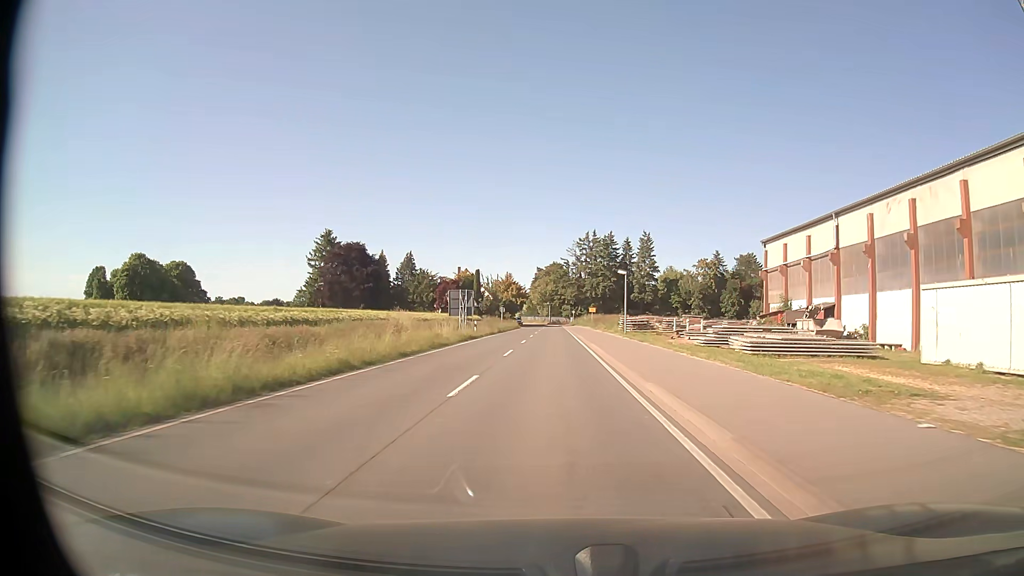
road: secondary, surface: asphalt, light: Day
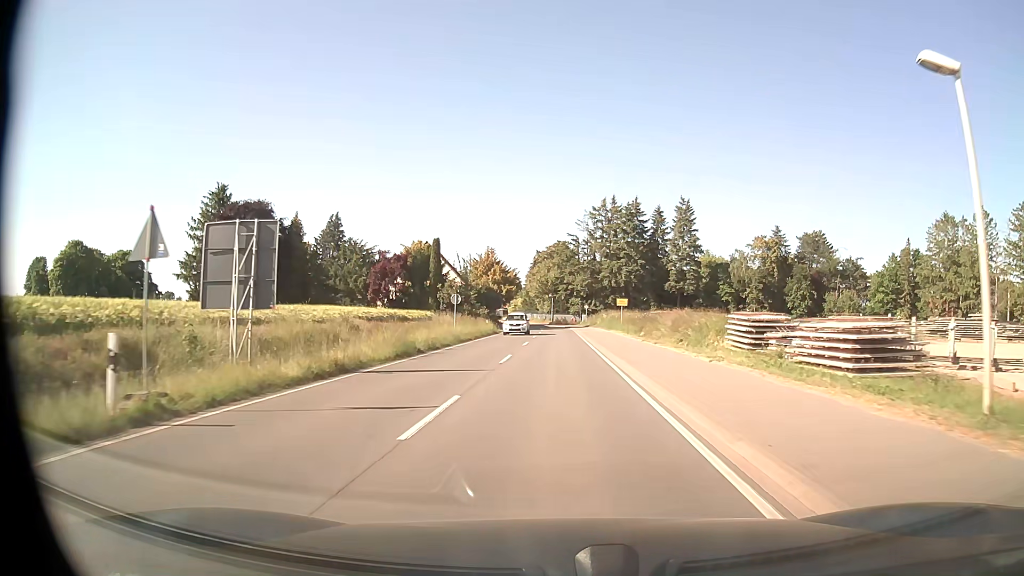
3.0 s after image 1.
(-0.1, +40.6) m; 0°
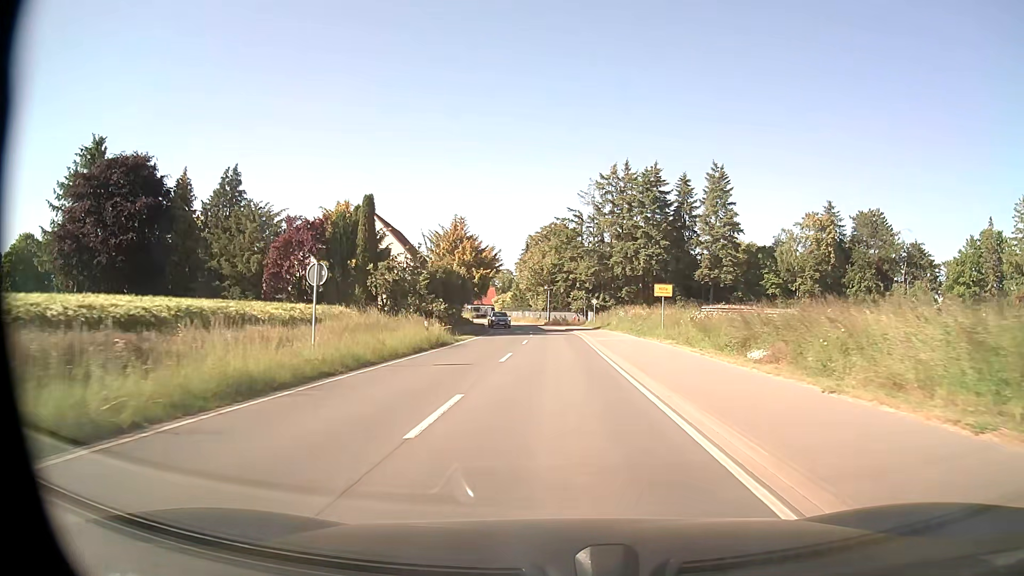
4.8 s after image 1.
(0.0, +24.4) m; 0°
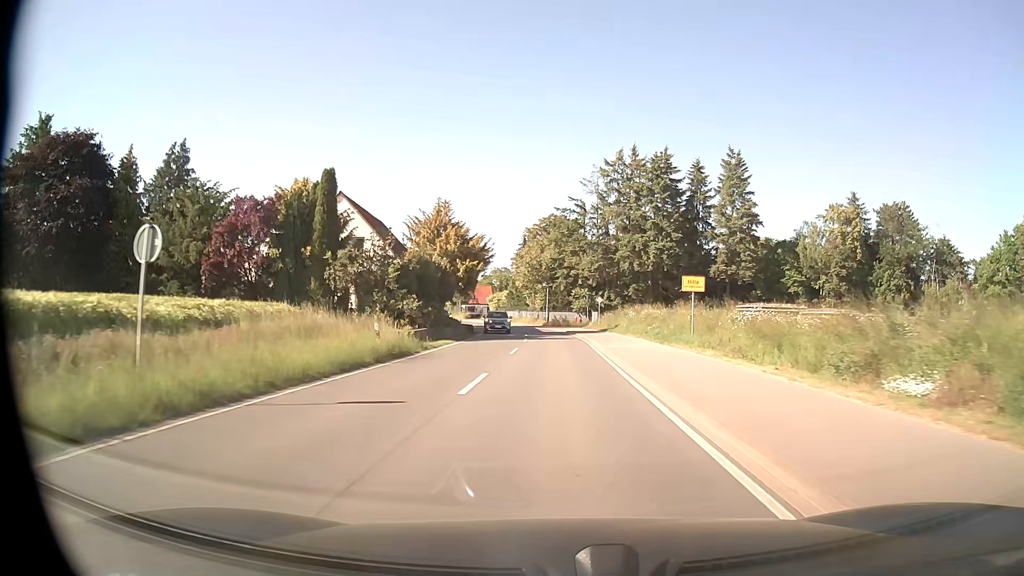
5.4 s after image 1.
(0.0, +8.1) m; 0°
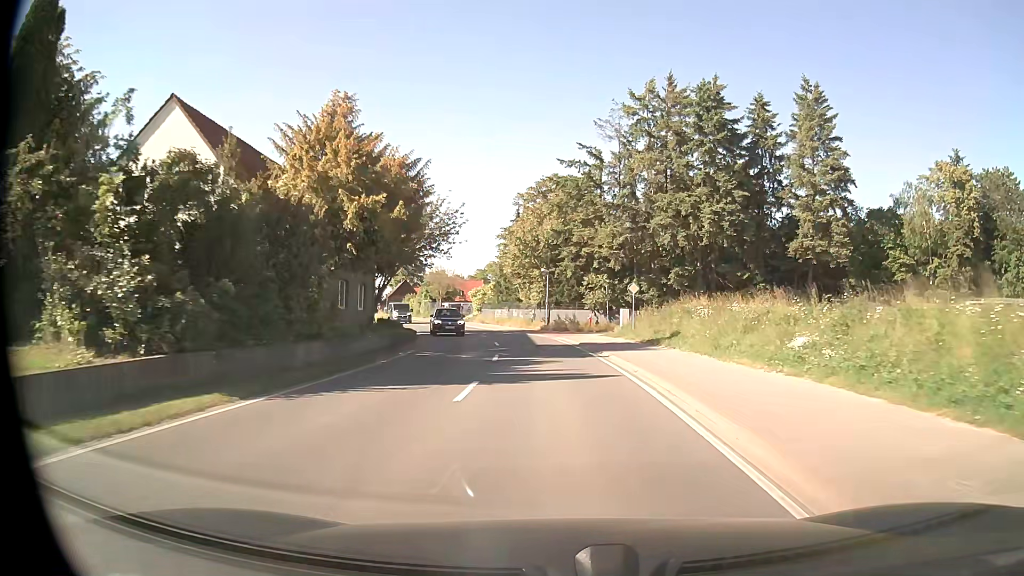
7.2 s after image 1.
(-0.1, +24.3) m; 0°
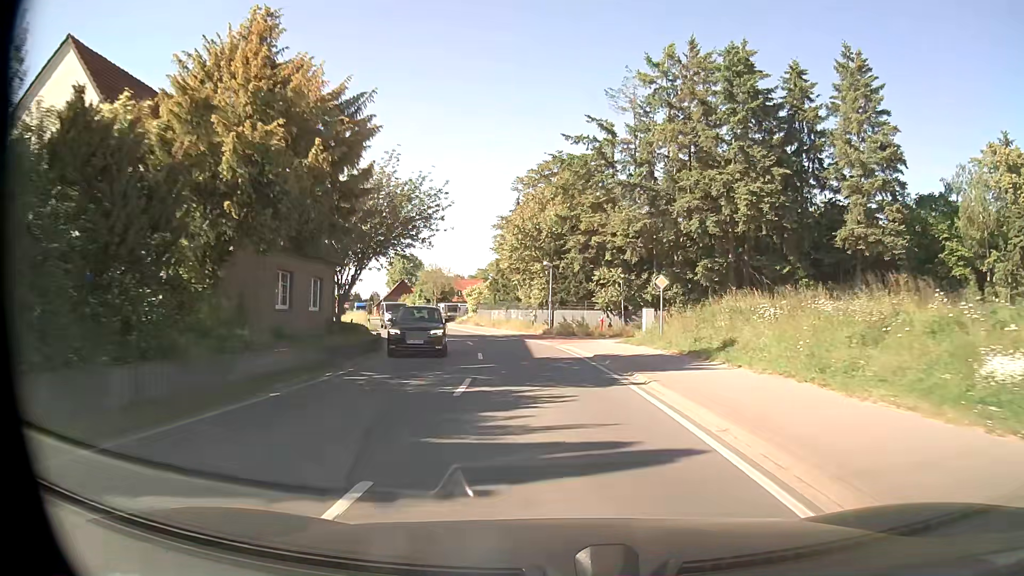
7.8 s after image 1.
(0.0, +8.0) m; 0°
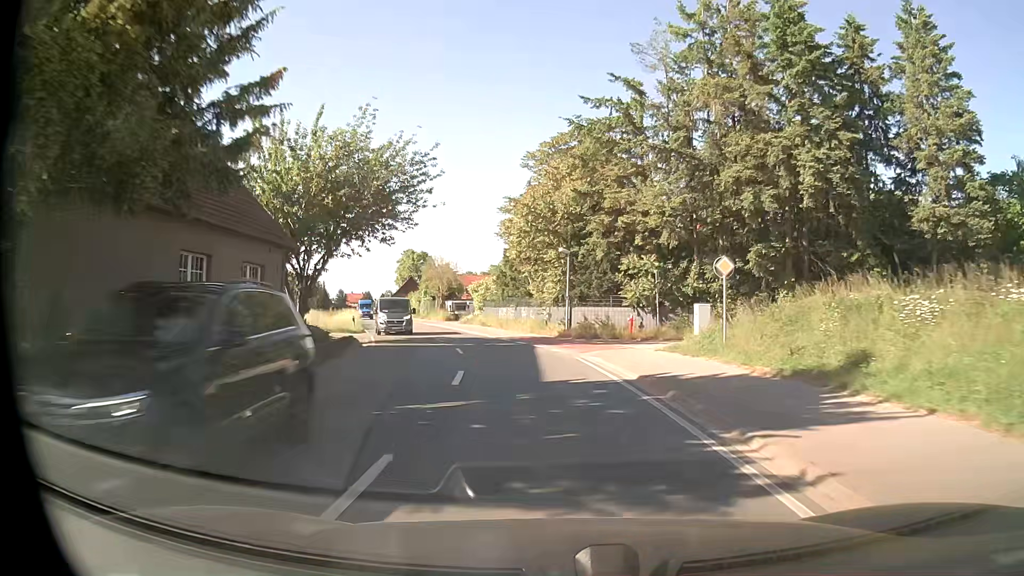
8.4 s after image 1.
(-0.1, +8.0) m; -1°
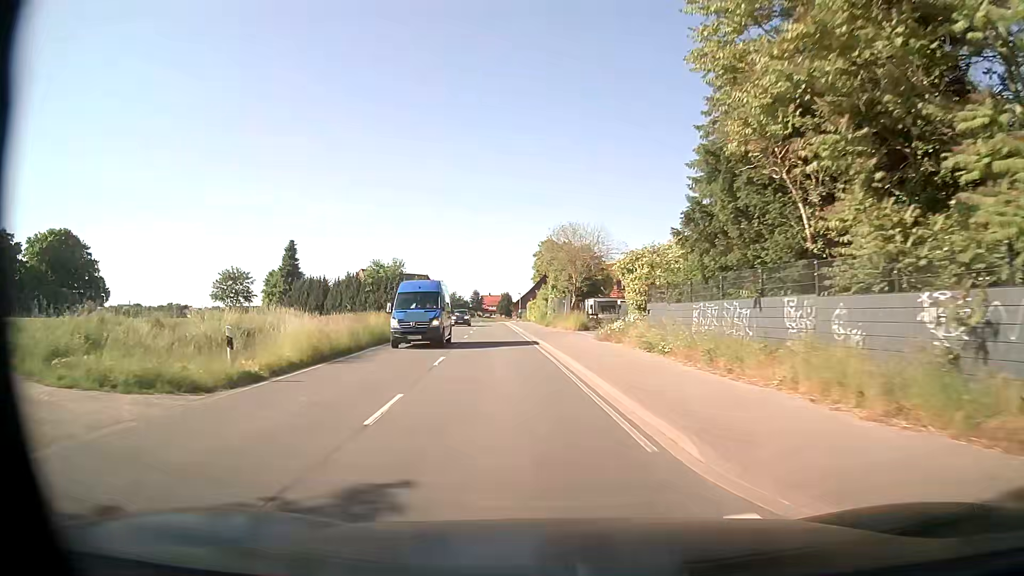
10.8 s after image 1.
(-3.5, +31.5) m; -13°
(0, +10) (-1, +20) (-3, +30) (-4, +40) (-5, +50) (-7, +60) (-8, +70) (-9, +79) (-10, +89) (-11, +99) m
